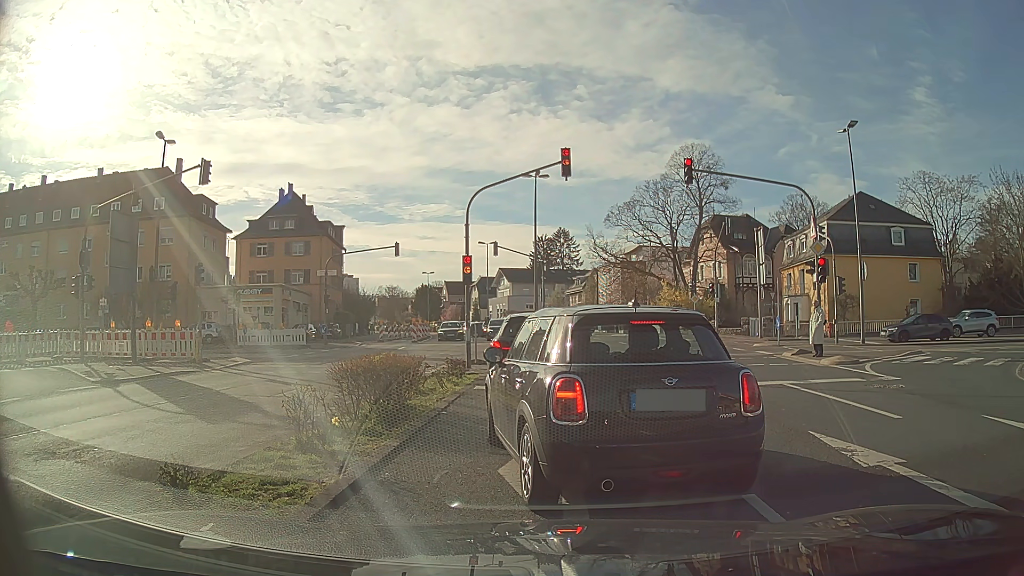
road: tertiary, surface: asphalt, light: Day
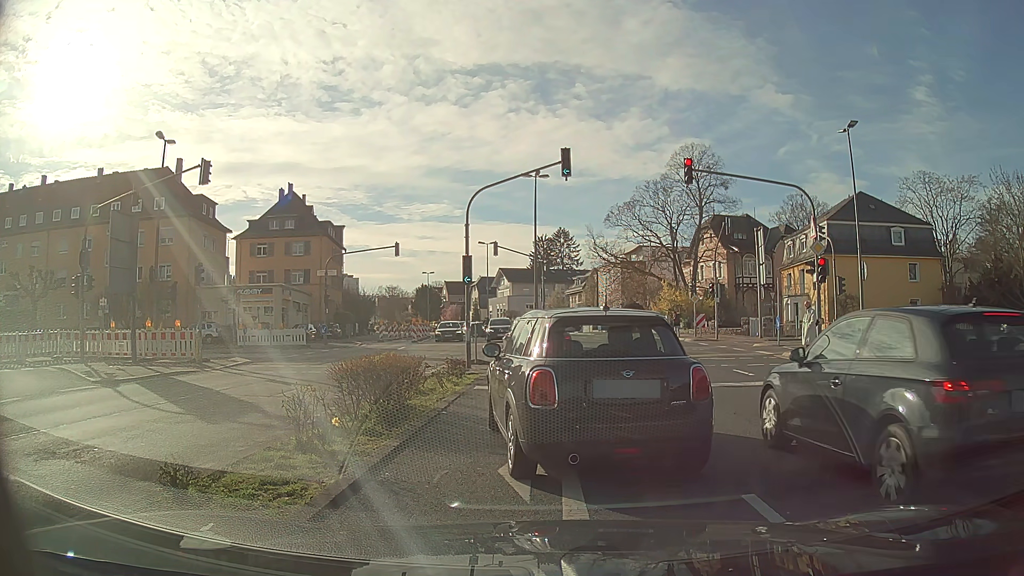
(0.0, 0.0) m; 0°
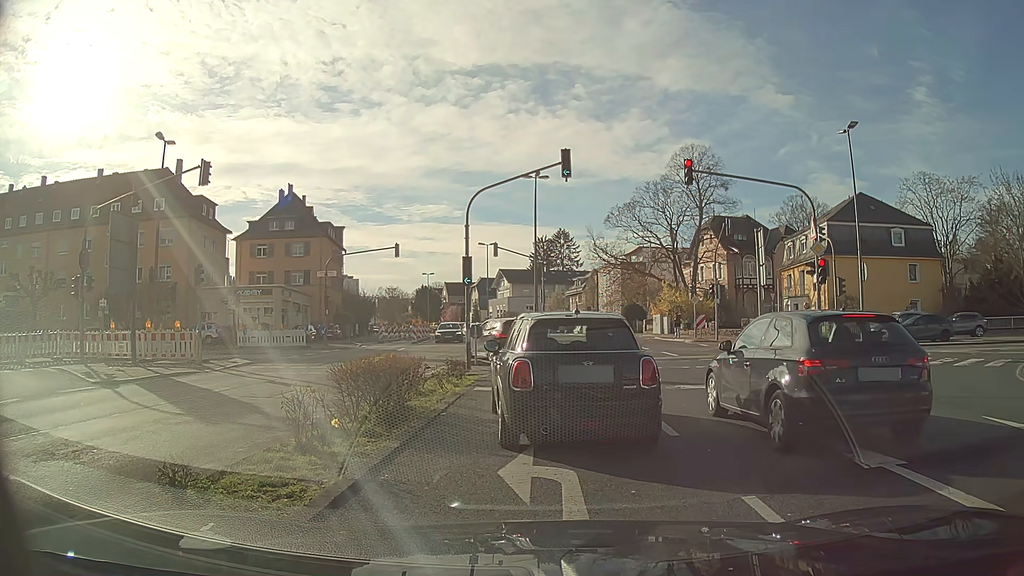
(0.0, 0.0) m; 0°
